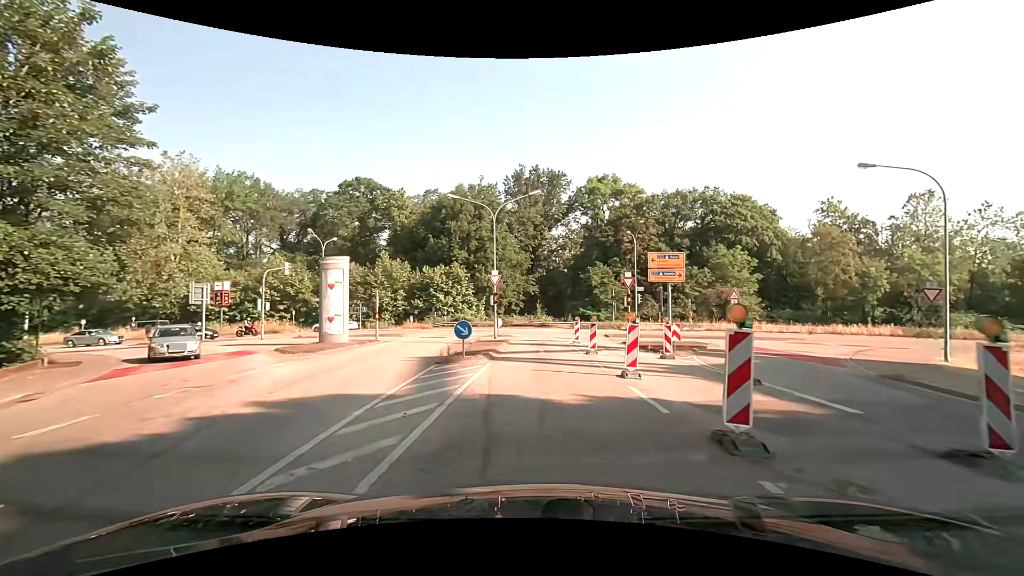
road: tertiary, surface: asphalt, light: Day
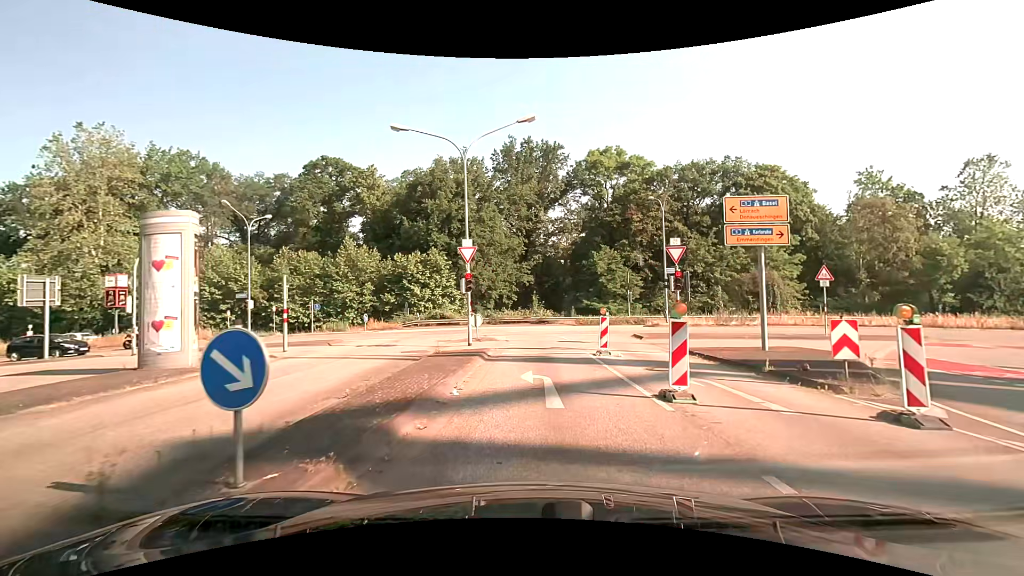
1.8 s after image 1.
(+0.2, +11.8) m; +1°
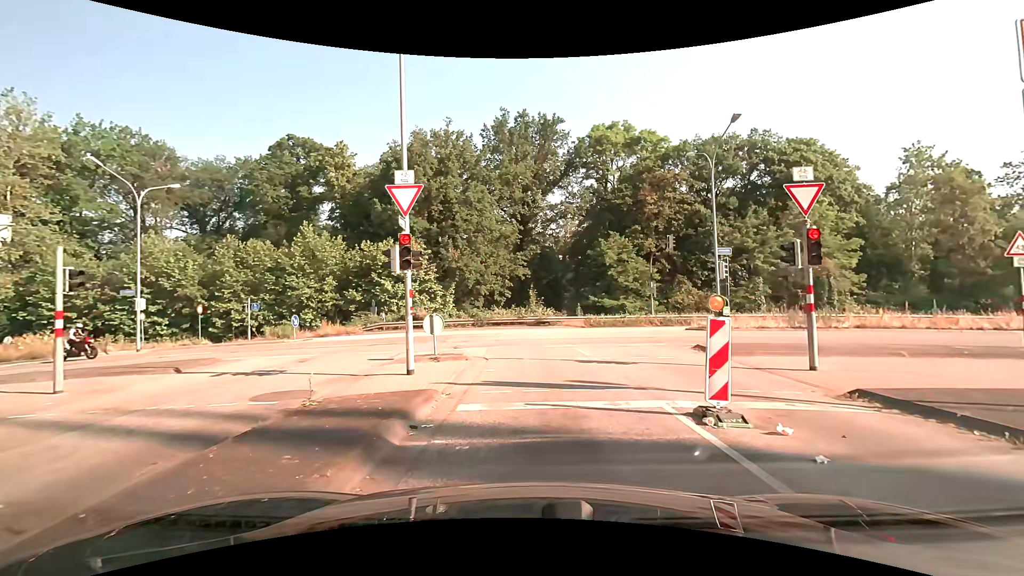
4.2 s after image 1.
(0.0, +9.9) m; 0°
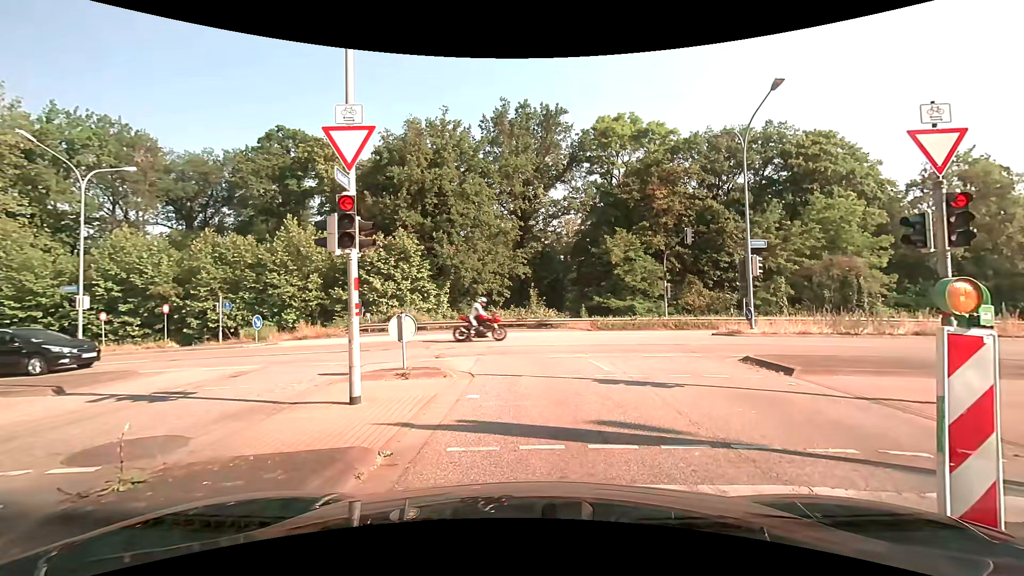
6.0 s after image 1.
(0.0, +3.4) m; 0°
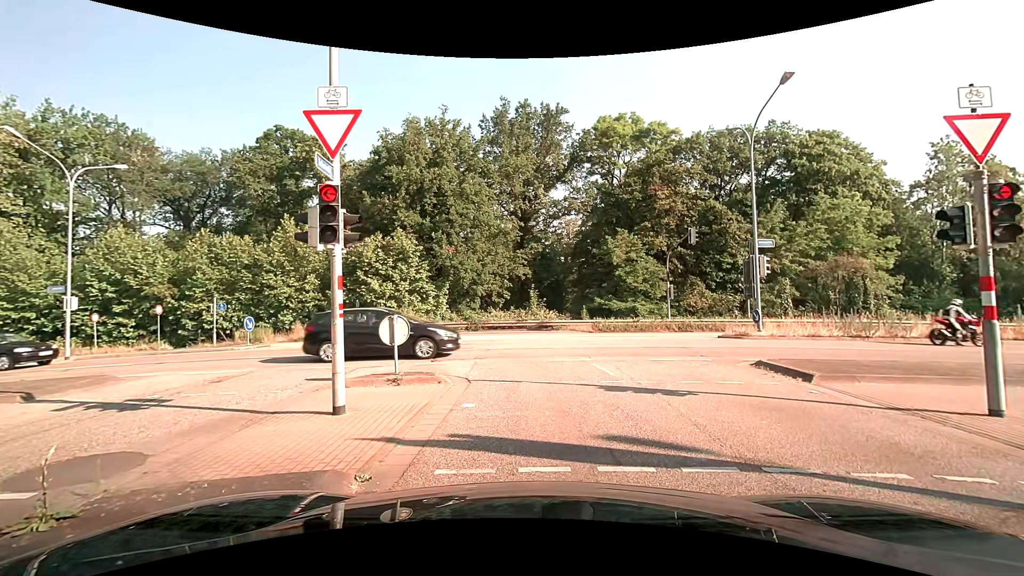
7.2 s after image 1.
(0.0, +0.6) m; 0°
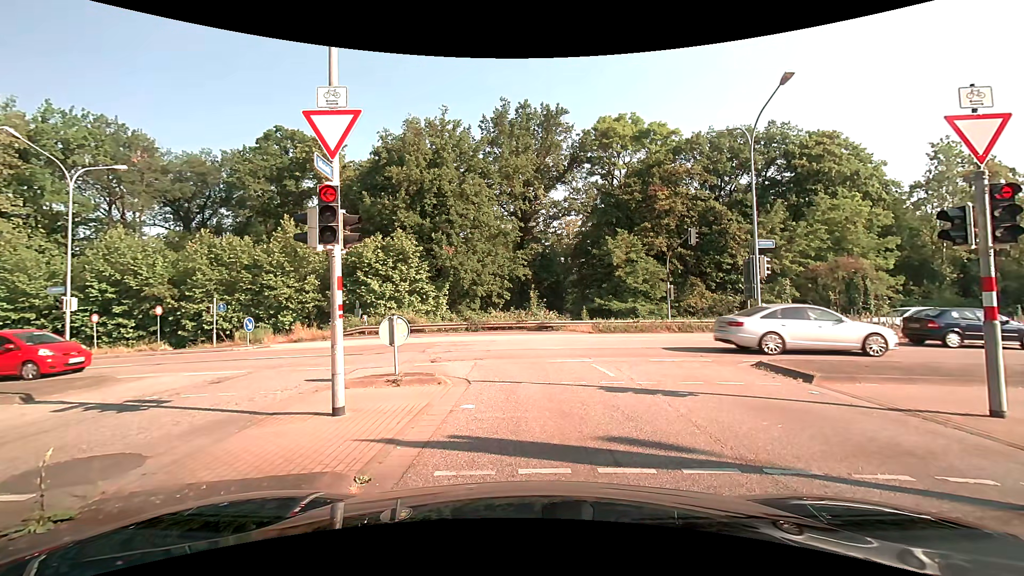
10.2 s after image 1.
(0.0, +0.1) m; 0°
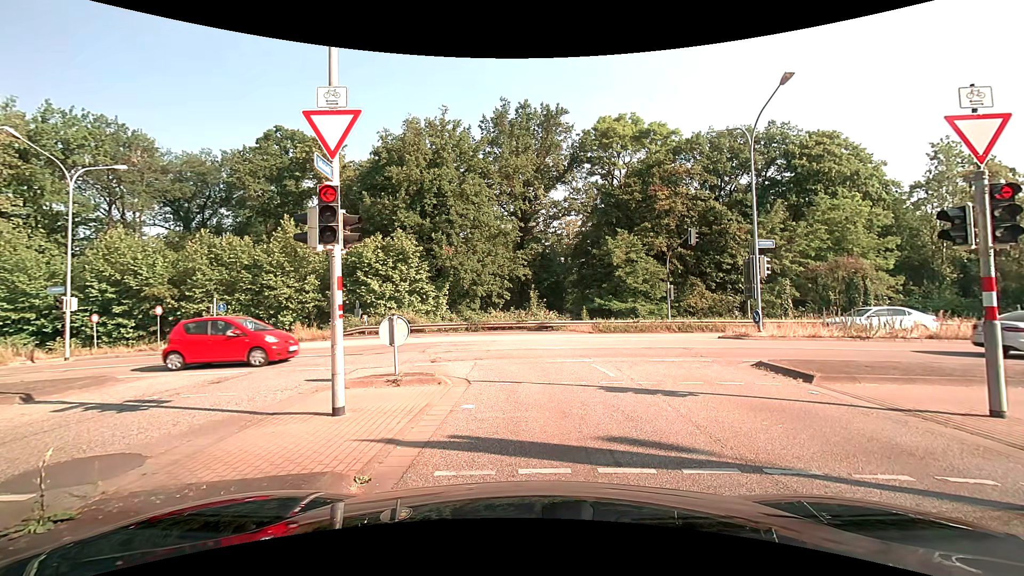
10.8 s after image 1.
(0.0, 0.0) m; 0°
